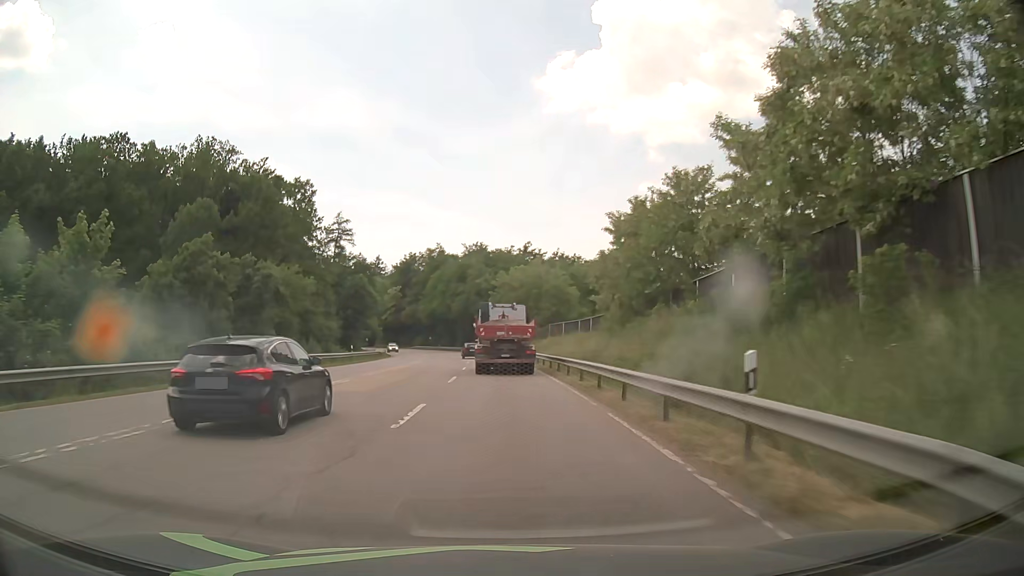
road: secondary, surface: asphalt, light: Day
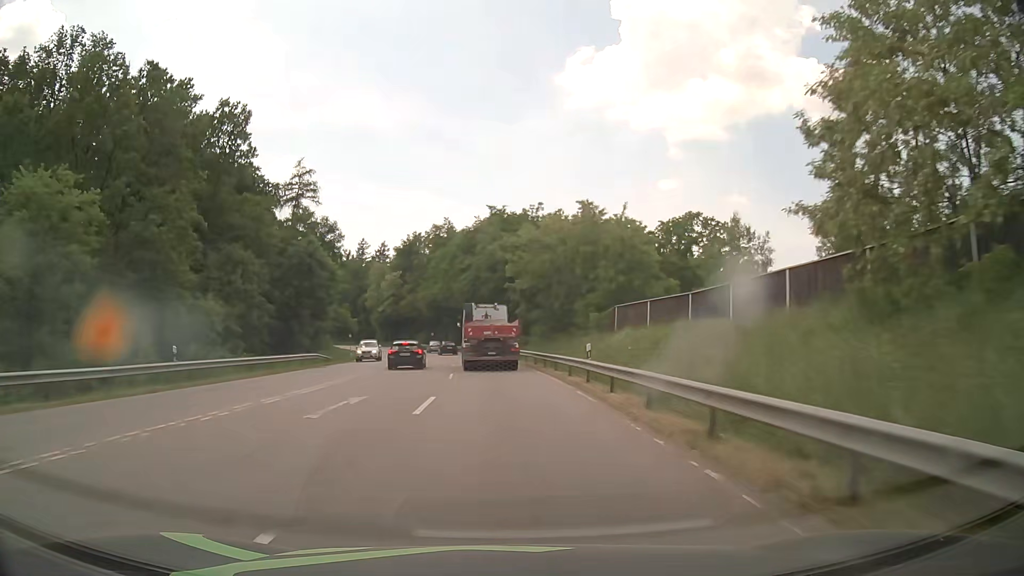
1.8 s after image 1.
(-0.4, +34.3) m; -1°
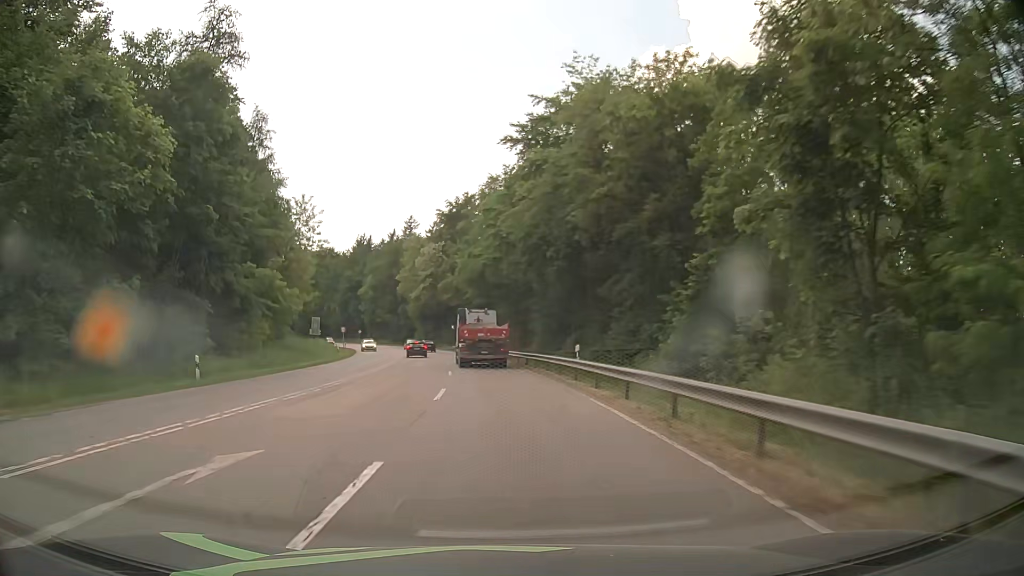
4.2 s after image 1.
(-2.3, +45.2) m; -6°
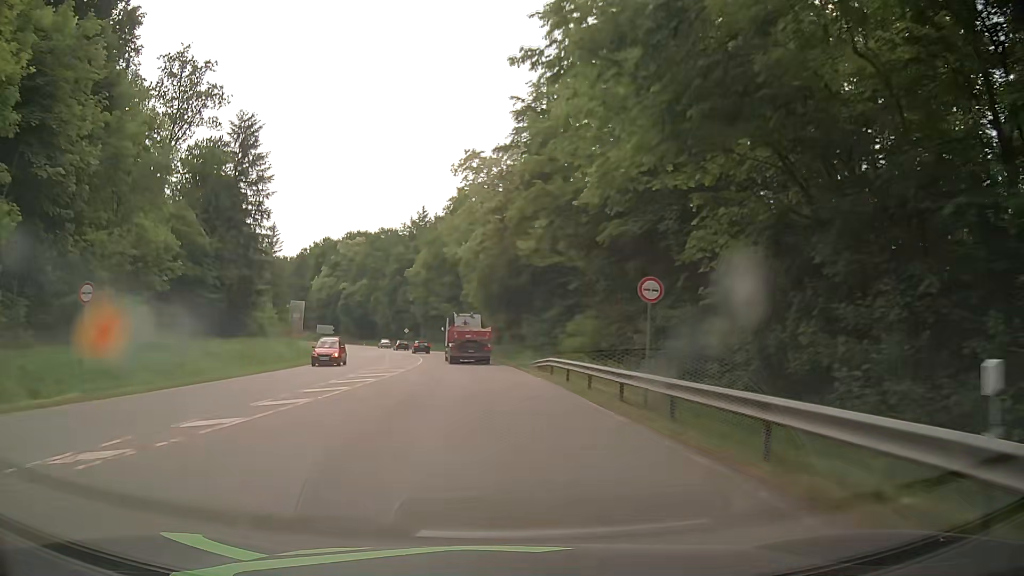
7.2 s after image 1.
(-3.8, +55.9) m; -8°
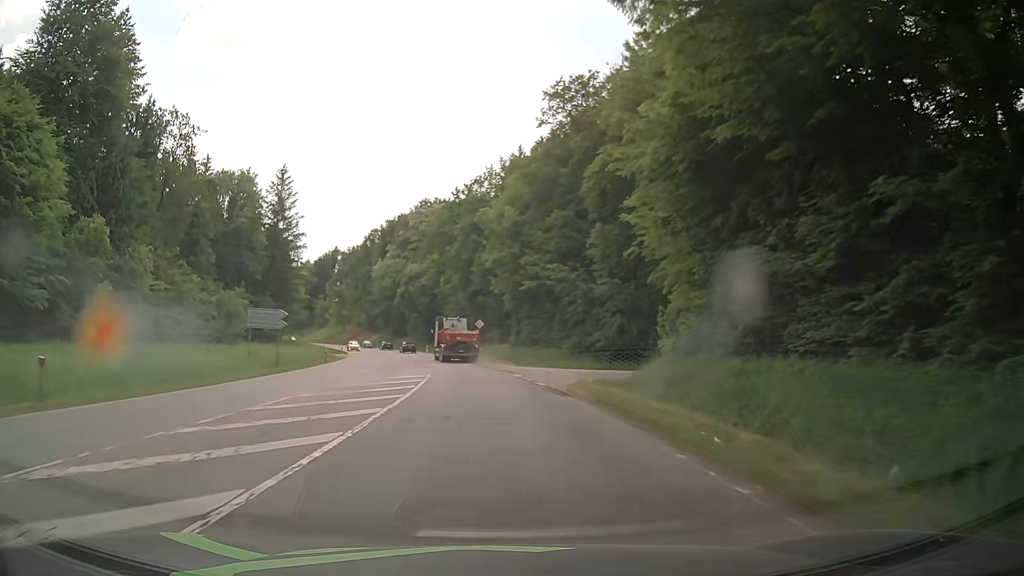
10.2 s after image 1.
(-4.8, +56.1) m; -10°
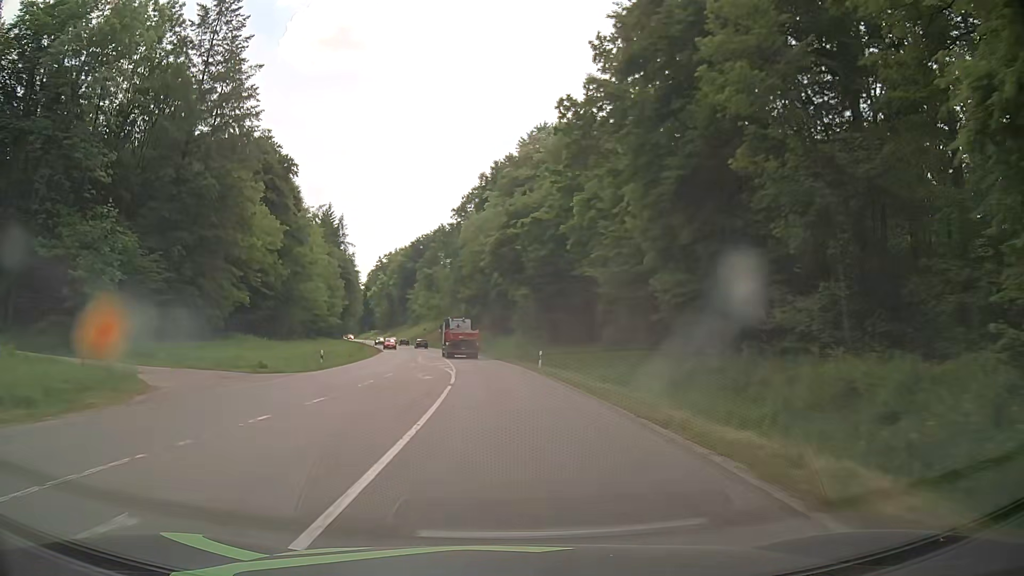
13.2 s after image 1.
(-5.4, +56.9) m; -11°
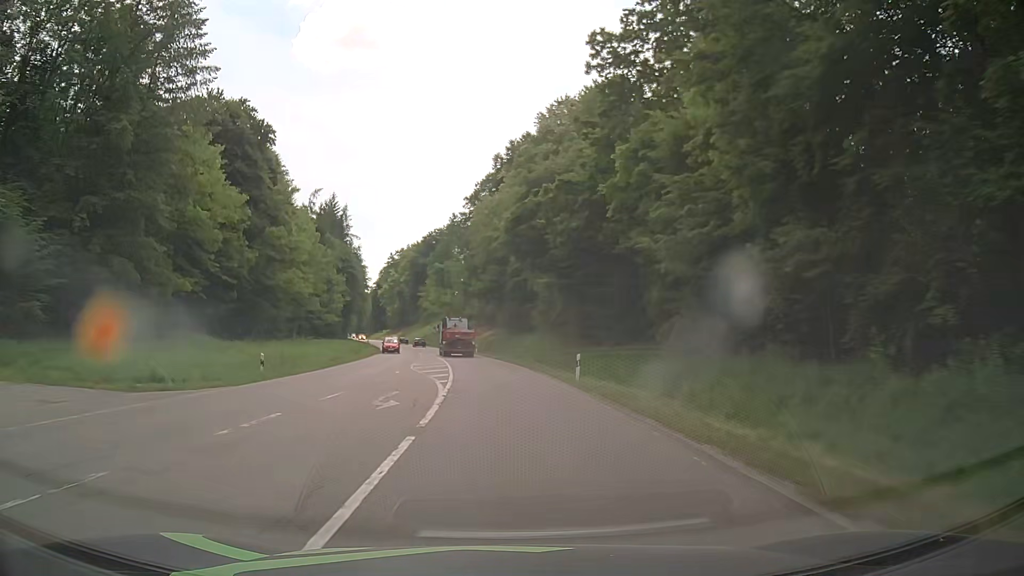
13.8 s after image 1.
(-0.1, +11.6) m; -1°
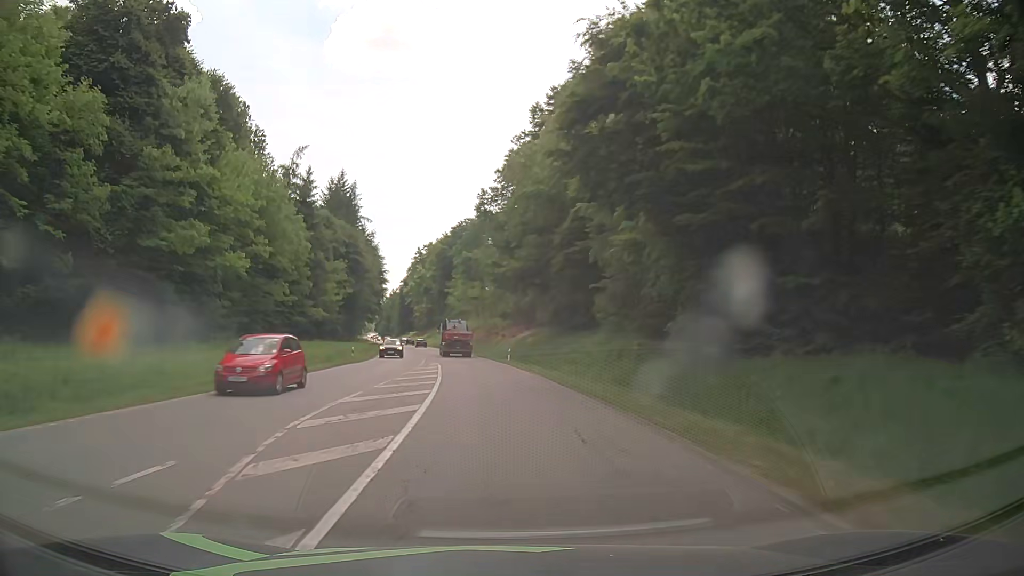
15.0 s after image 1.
(-0.6, +23.5) m; -4°
(0, +10) (0, +20) (-1, +30) (-2, +40) (-3, +50) (-4, +60) (-6, +70) (-7, +80) (-9, +89) (-11, +99) m
